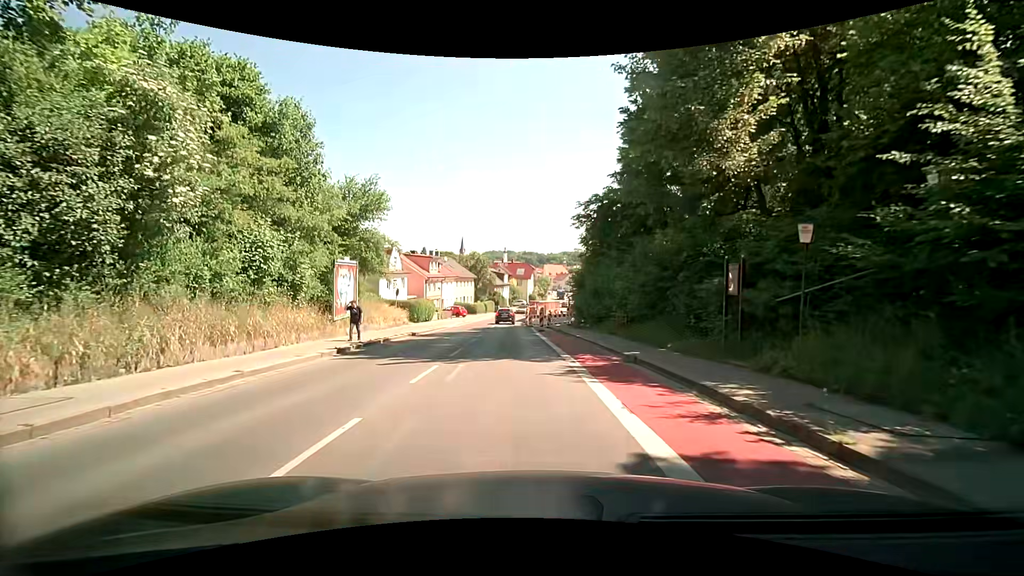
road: secondary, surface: asphalt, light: Day
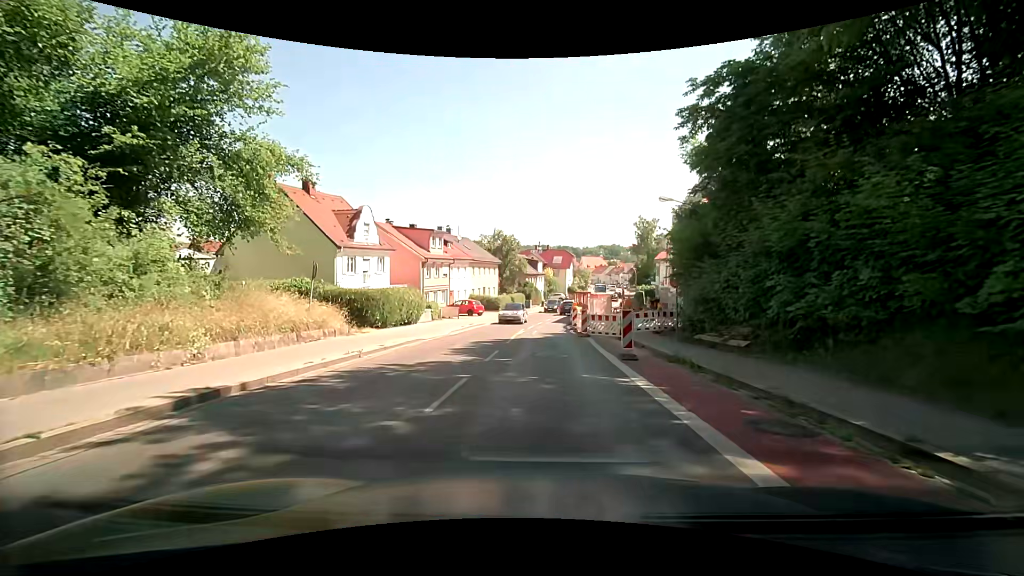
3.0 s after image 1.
(-1.3, +20.0) m; -5°
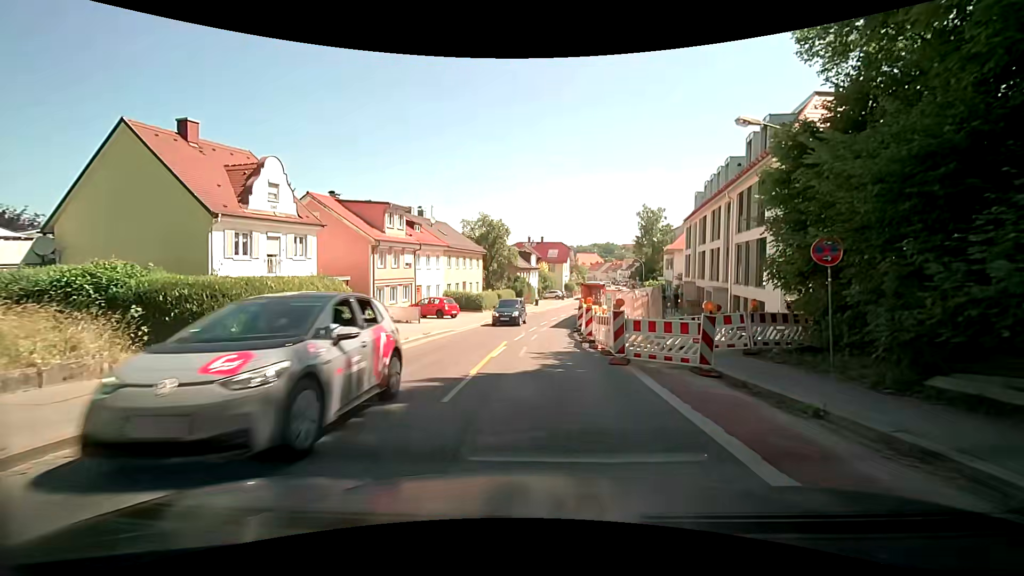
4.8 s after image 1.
(+0.1, +11.4) m; +1°
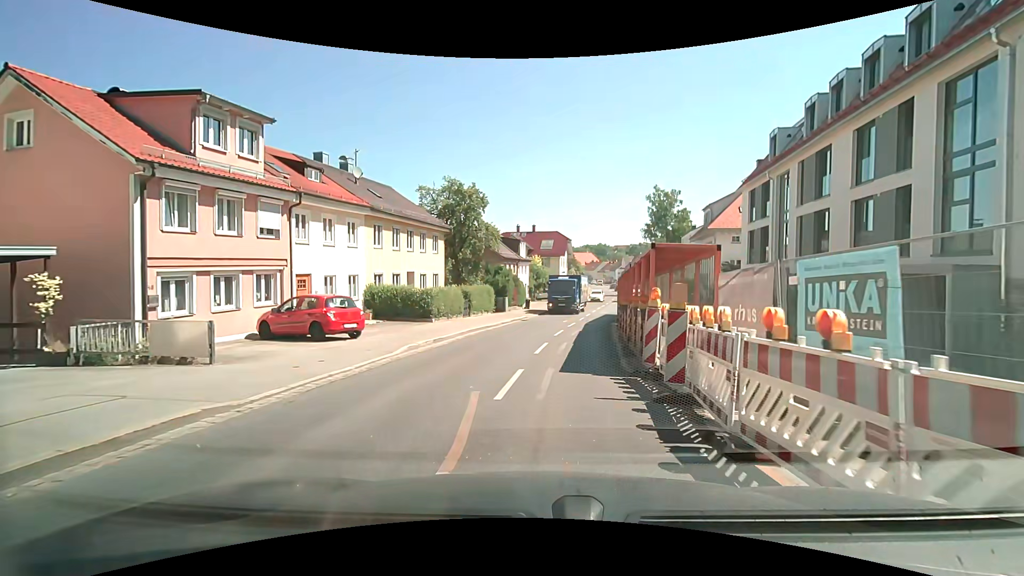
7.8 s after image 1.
(-0.1, +17.9) m; 0°
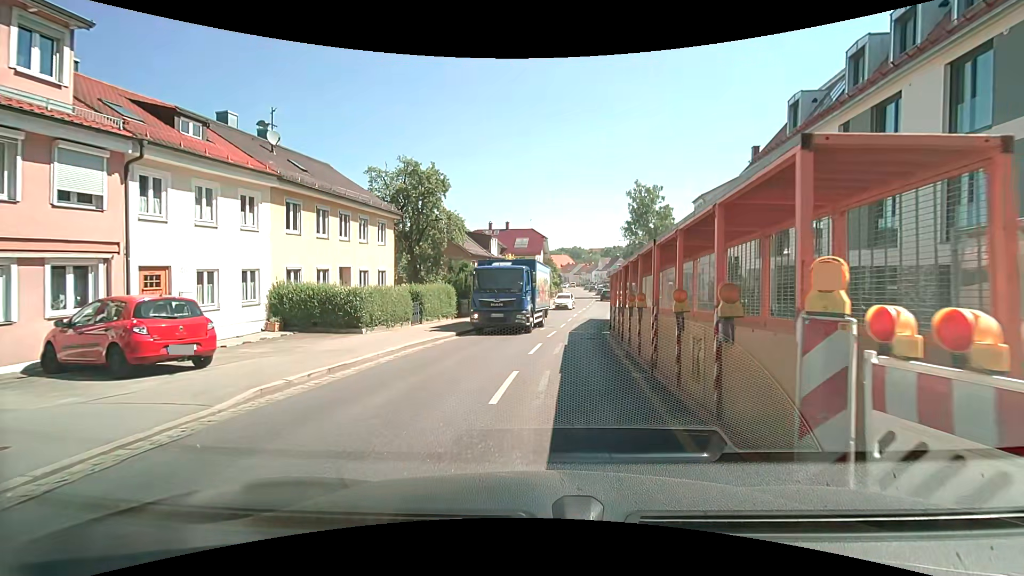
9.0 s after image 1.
(+0.2, +6.3) m; +4°
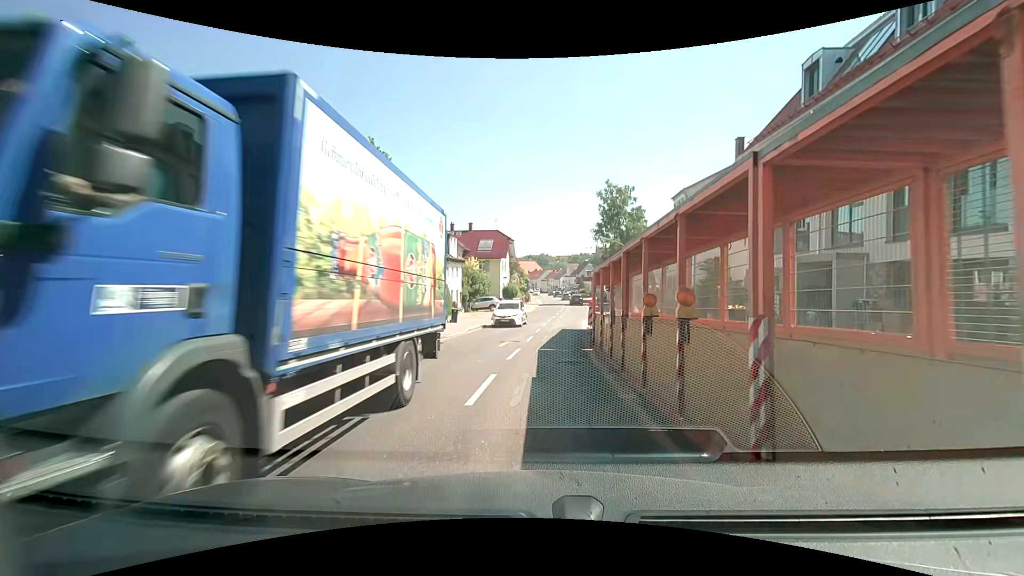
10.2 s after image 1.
(+0.1, +5.8) m; +4°
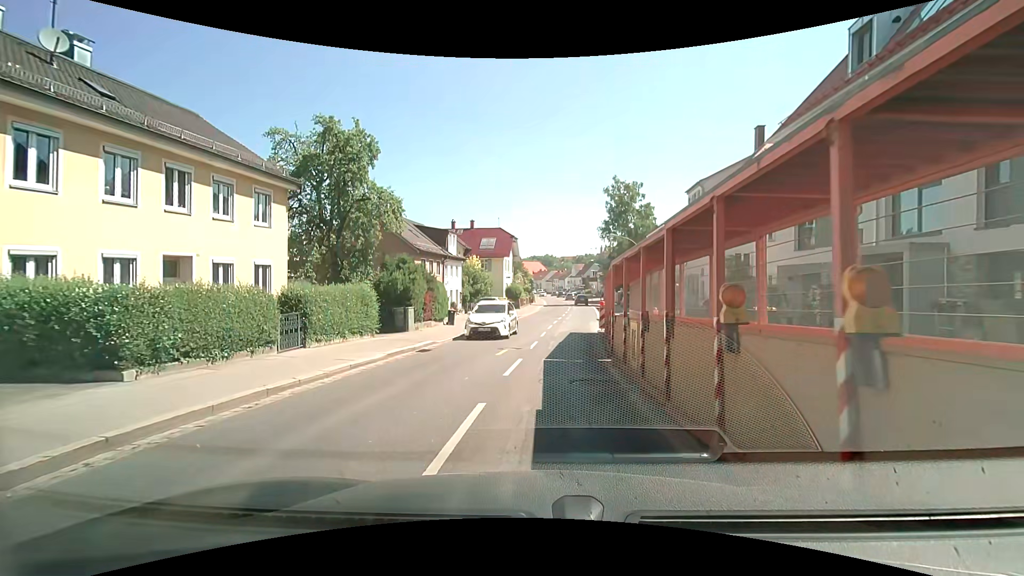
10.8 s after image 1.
(0.0, +2.9) m; -1°
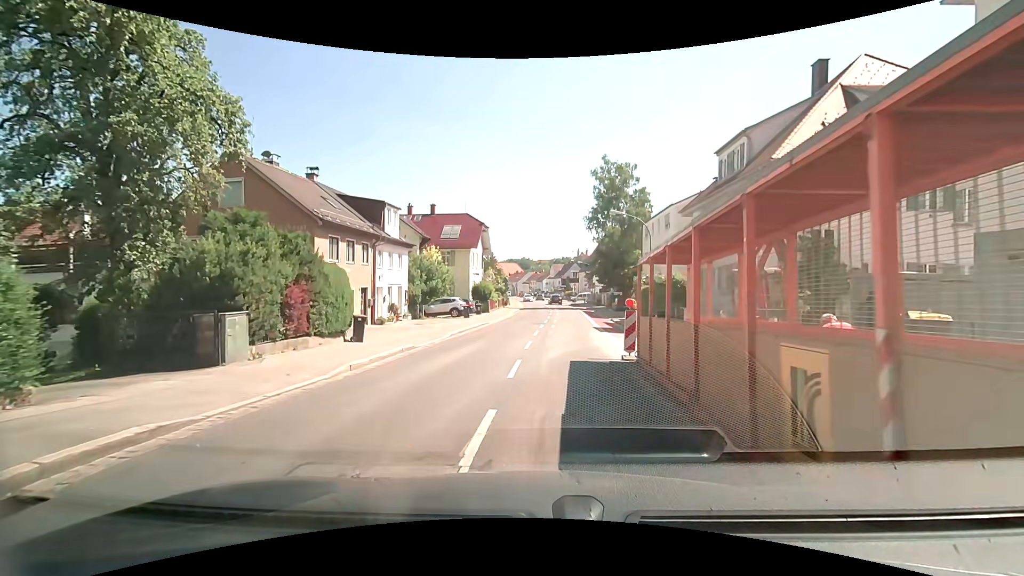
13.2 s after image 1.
(+0.1, +12.5) m; +2°
(0, +10) (+1, +20) (+2, +30) (+3, +40) (+3, +50) (+4, +60) (+4, +70) (+4, +80) (+3, +90) (+3, +100) m
